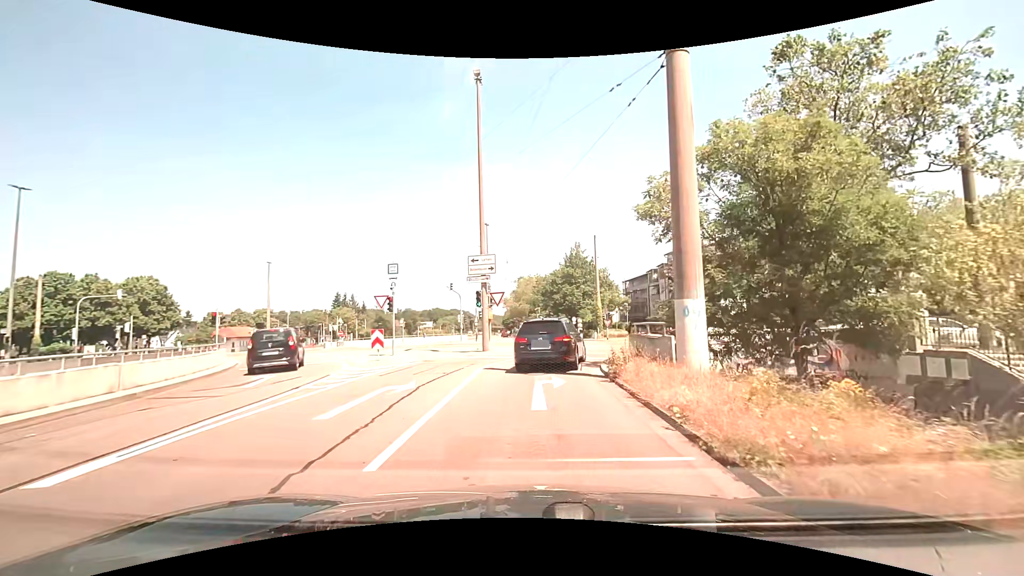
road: trunk_link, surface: asphalt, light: Day
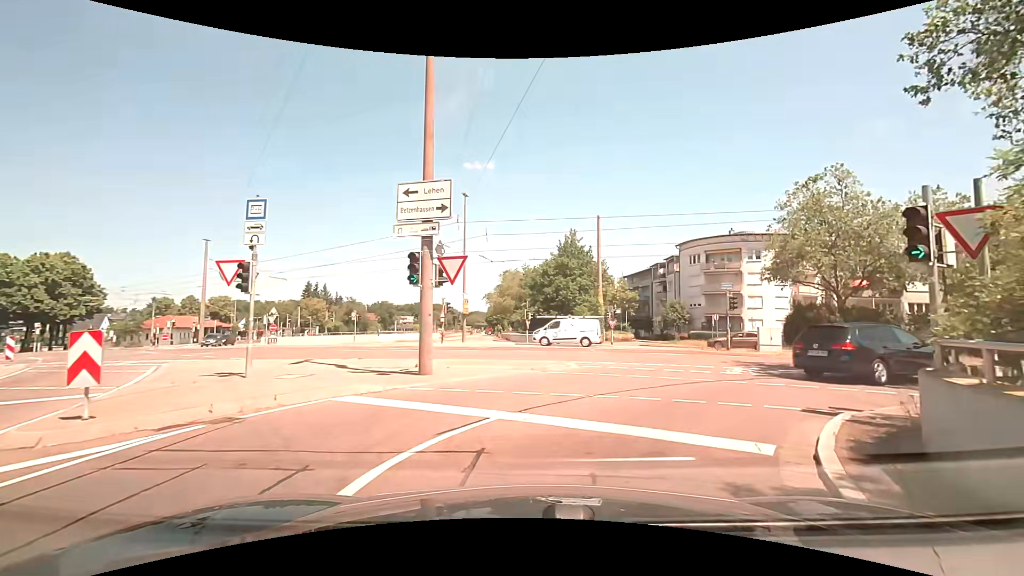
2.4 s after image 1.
(+0.1, +12.6) m; +3°
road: tertiary_link
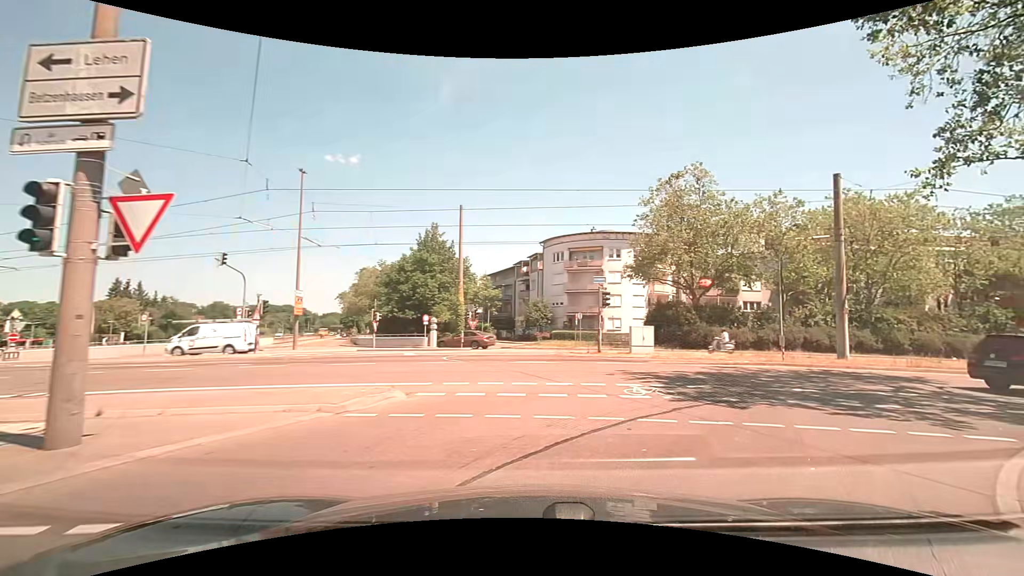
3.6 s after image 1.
(+0.6, +5.5) m; +15°
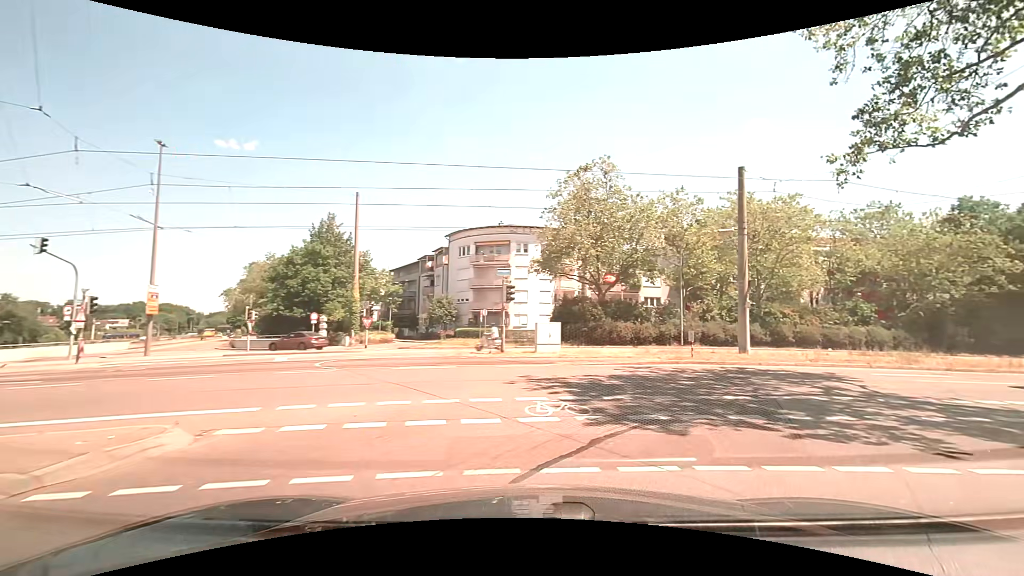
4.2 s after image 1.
(+0.2, +2.7) m; +11°
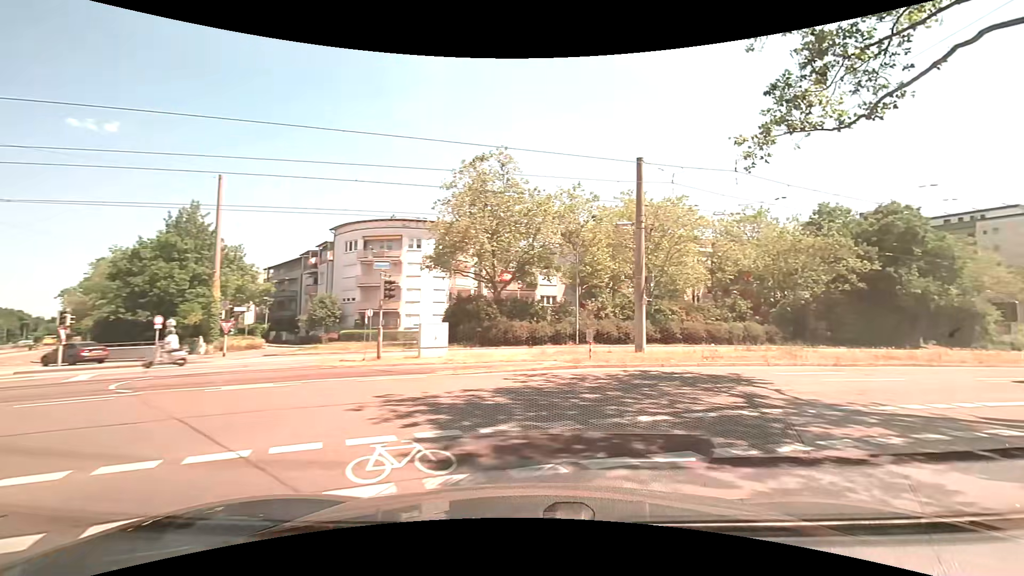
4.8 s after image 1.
(+0.3, +2.8) m; +11°
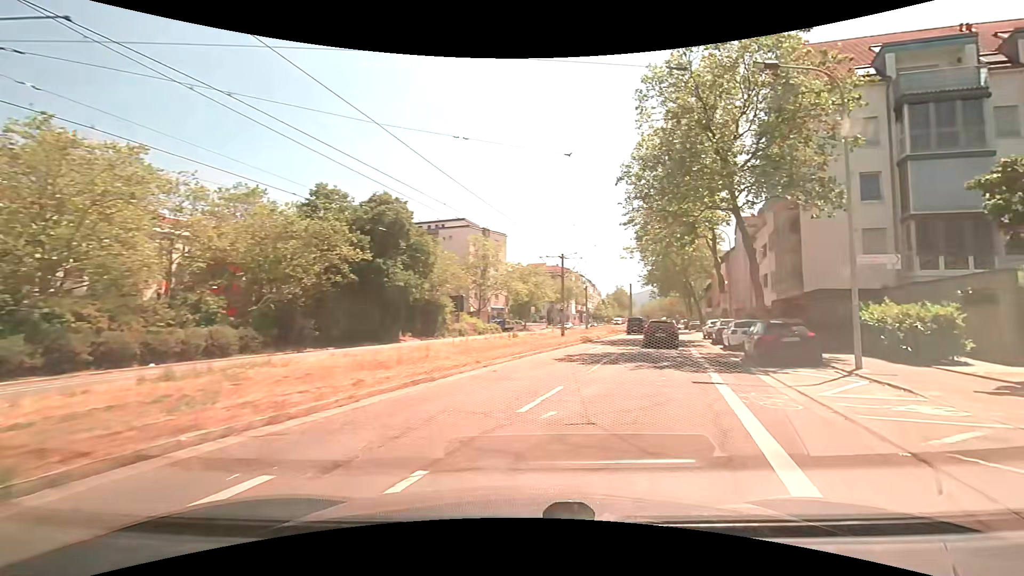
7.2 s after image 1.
(+5.5, +11.1) m; +53°
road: tertiary
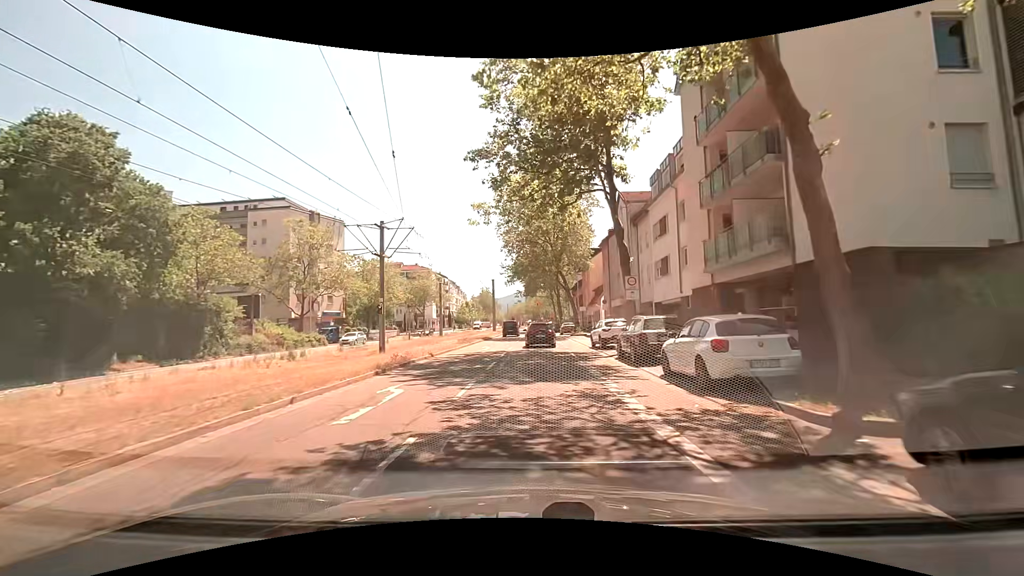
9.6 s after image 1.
(+3.2, +16.0) m; +14°
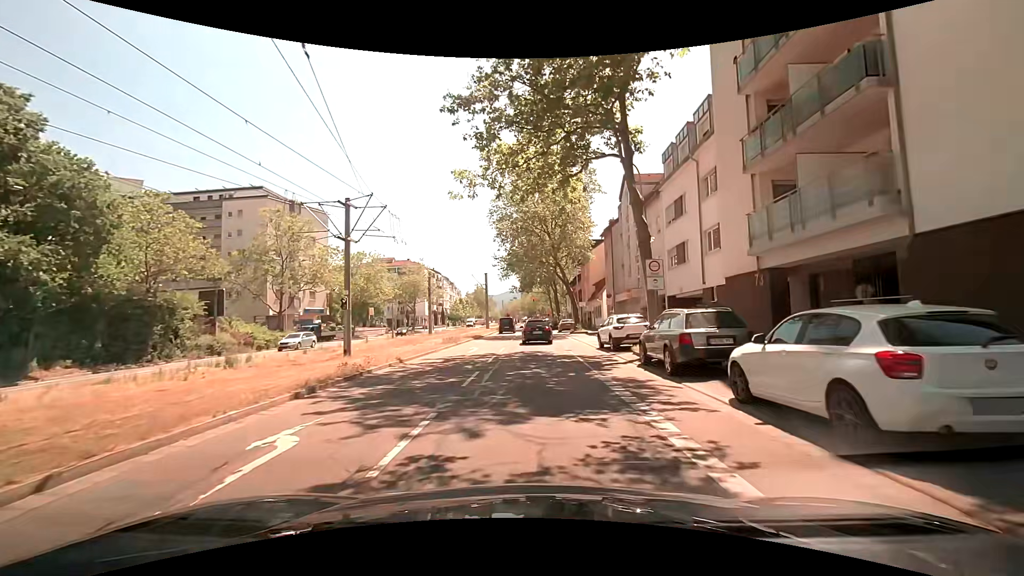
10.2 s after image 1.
(0.0, +4.7) m; +1°
